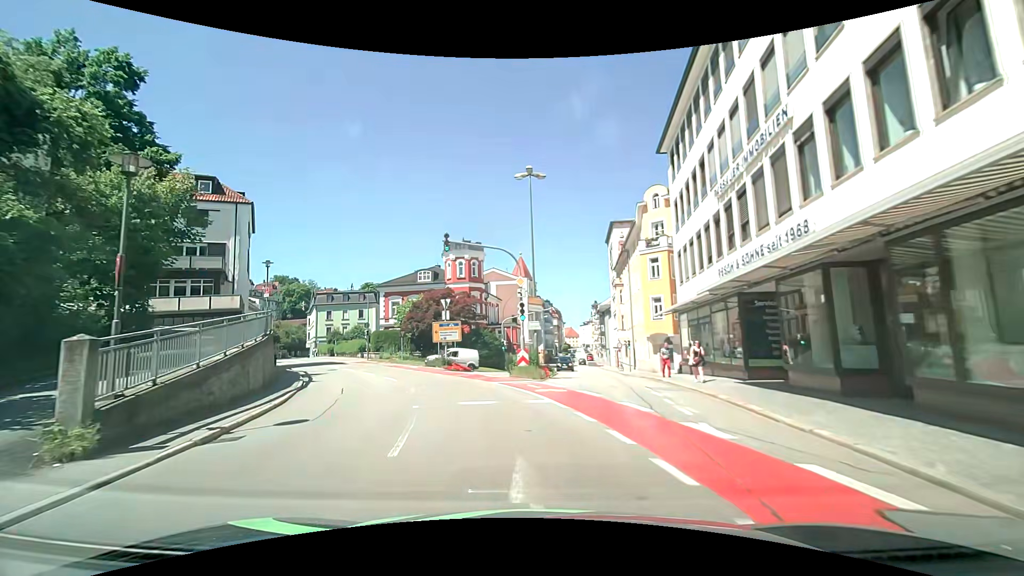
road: tertiary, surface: asphalt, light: Day
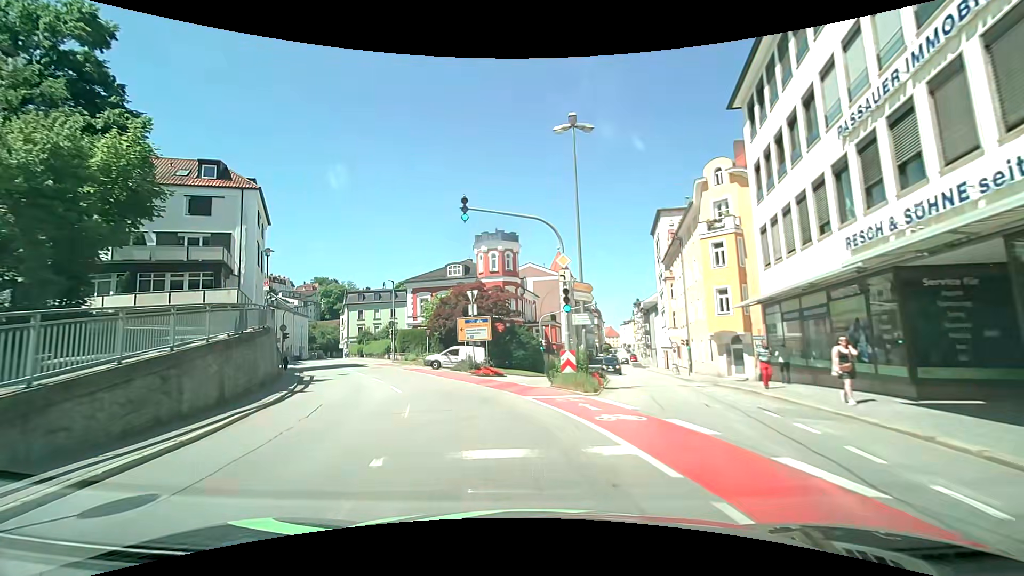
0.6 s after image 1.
(-0.2, +5.6) m; -5°
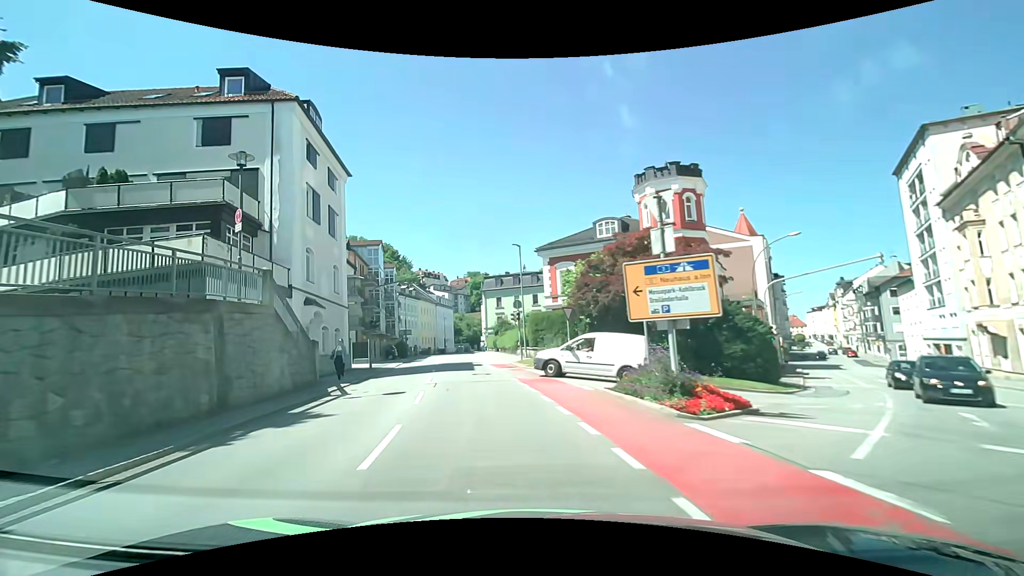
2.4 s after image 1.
(-2.4, +16.8) m; -18°
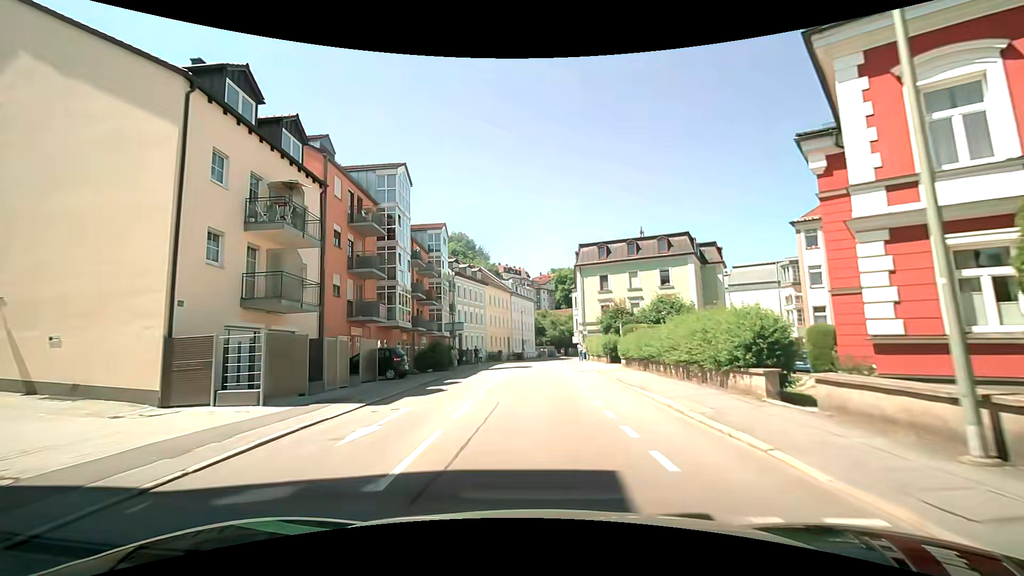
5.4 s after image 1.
(-3.9, +29.2) m; -9°
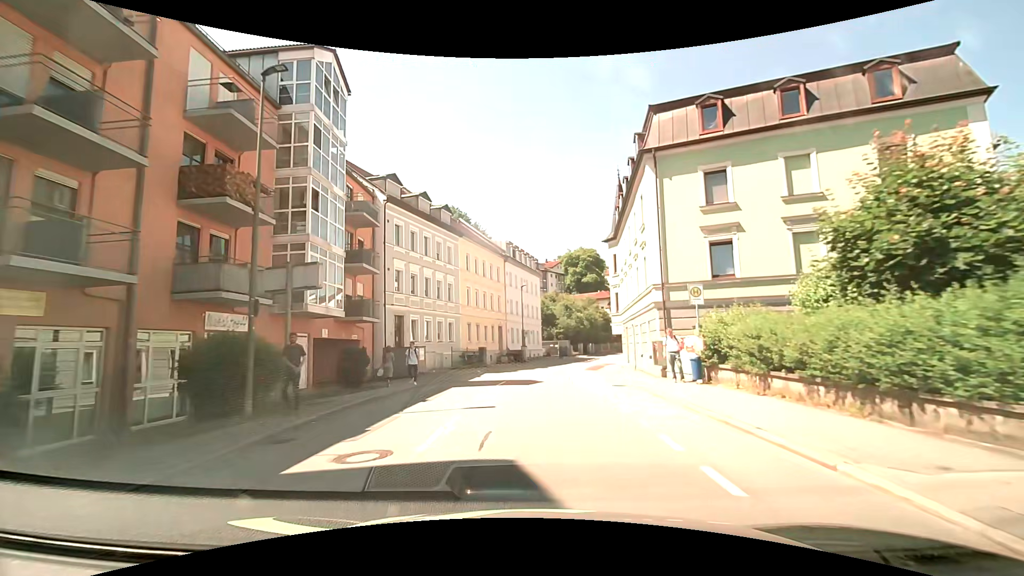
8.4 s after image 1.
(-0.5, +30.9) m; -1°
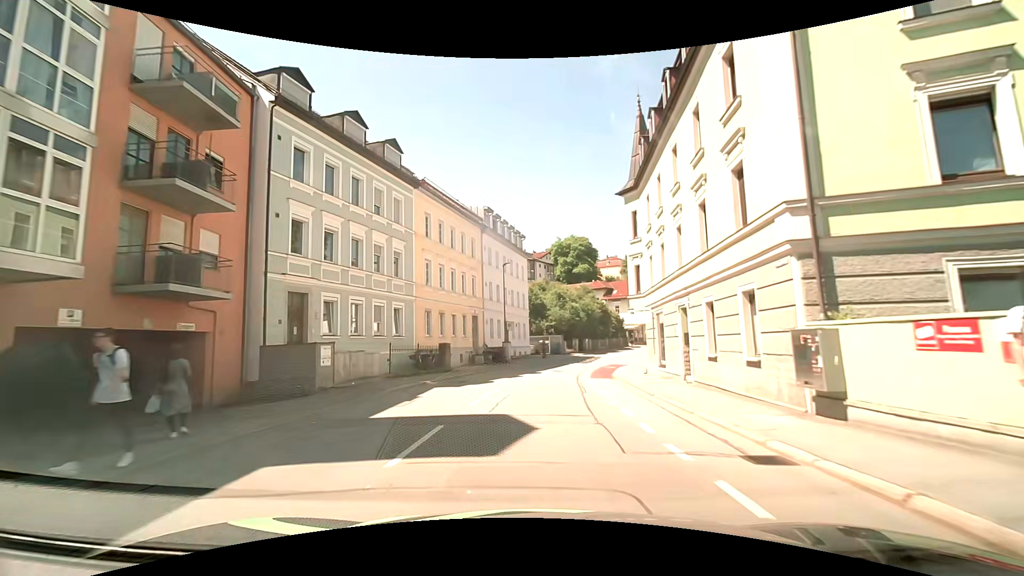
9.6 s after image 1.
(+0.1, +12.6) m; +2°
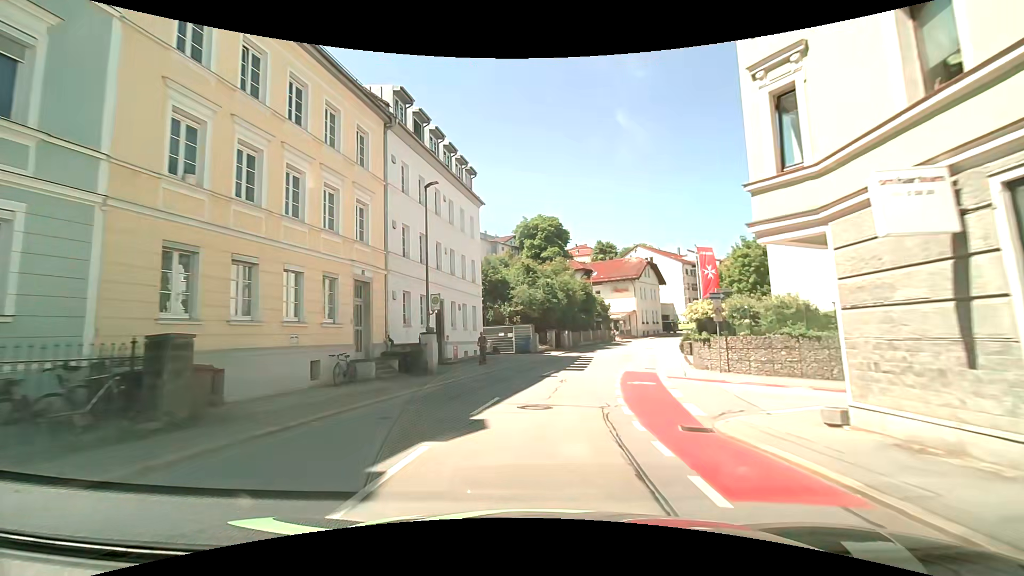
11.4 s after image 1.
(+0.5, +19.9) m; +4°
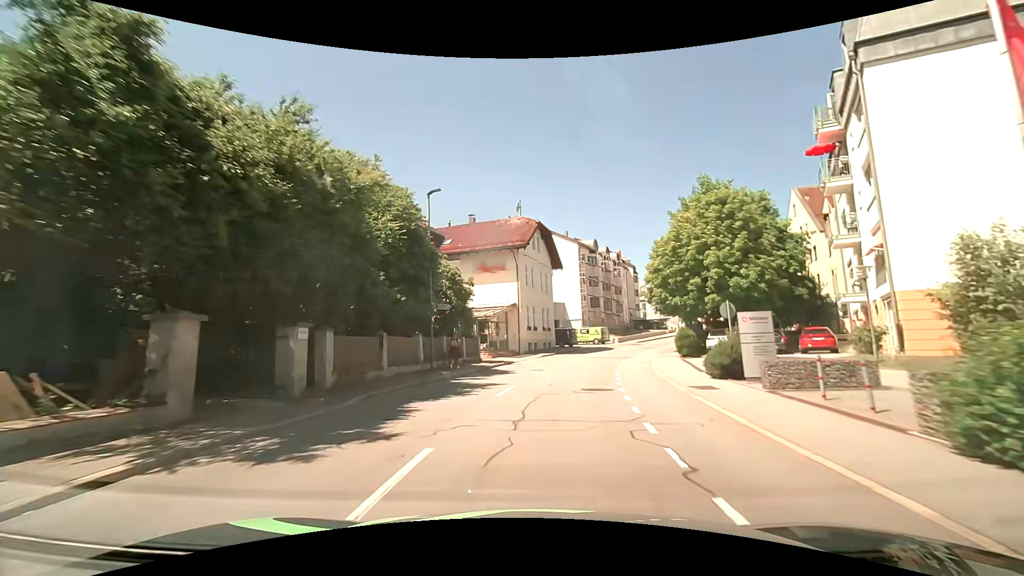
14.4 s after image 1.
(+4.8, +34.6) m; +15°
(0, +10) (+1, +20) (+3, +30) (+6, +39) (+10, +49) (+15, +57) (+21, +66) (+26, +74) (+31, +83) (+34, +92) m
